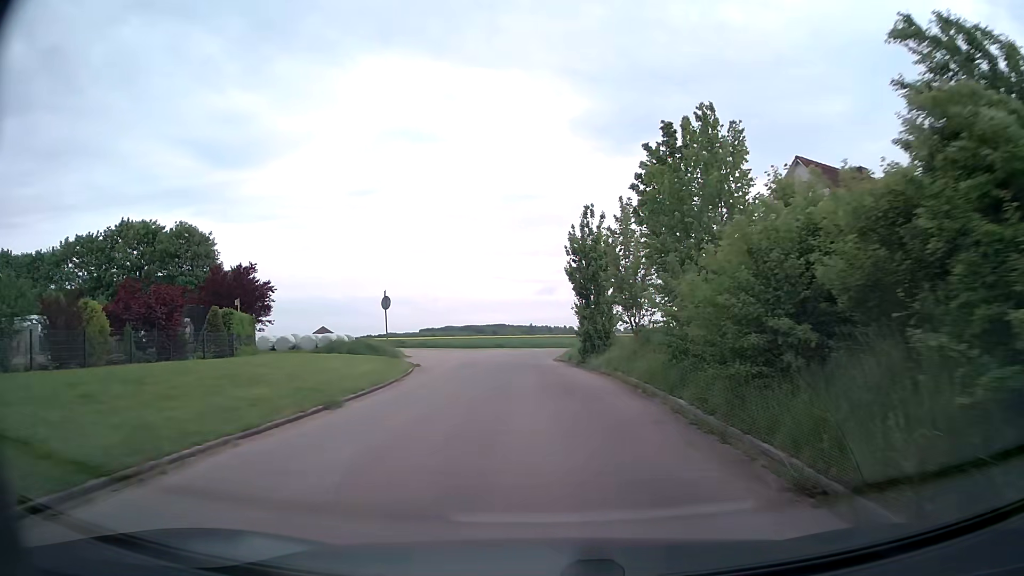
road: residential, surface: asphalt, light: Day
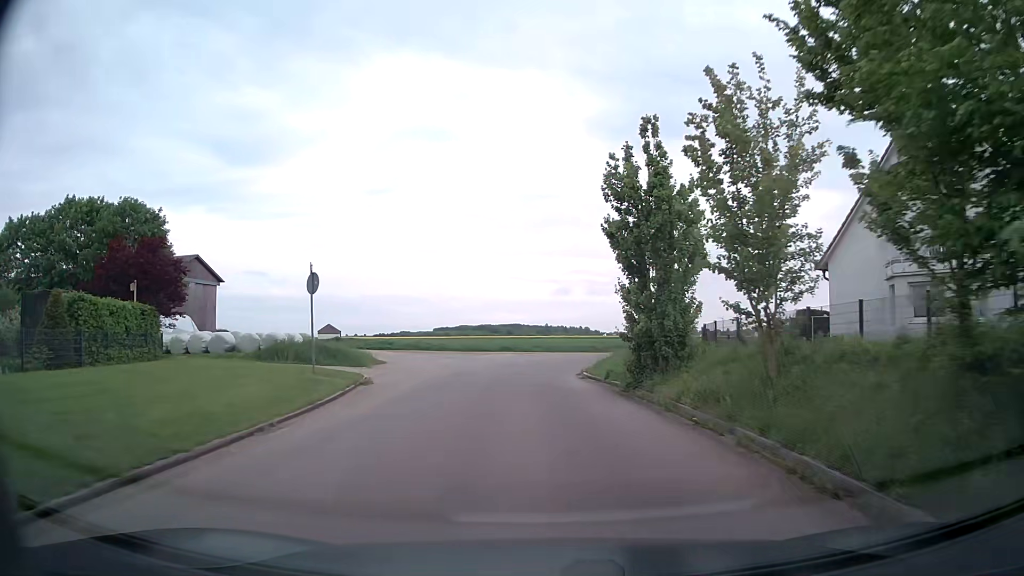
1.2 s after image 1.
(-0.1, +11.0) m; -2°
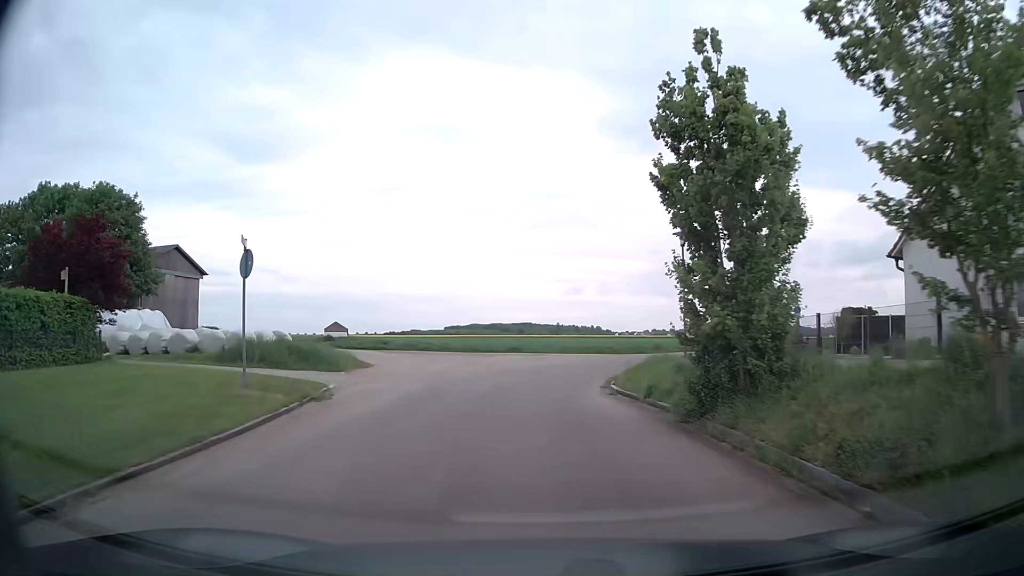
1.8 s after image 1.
(0.0, +5.0) m; -1°
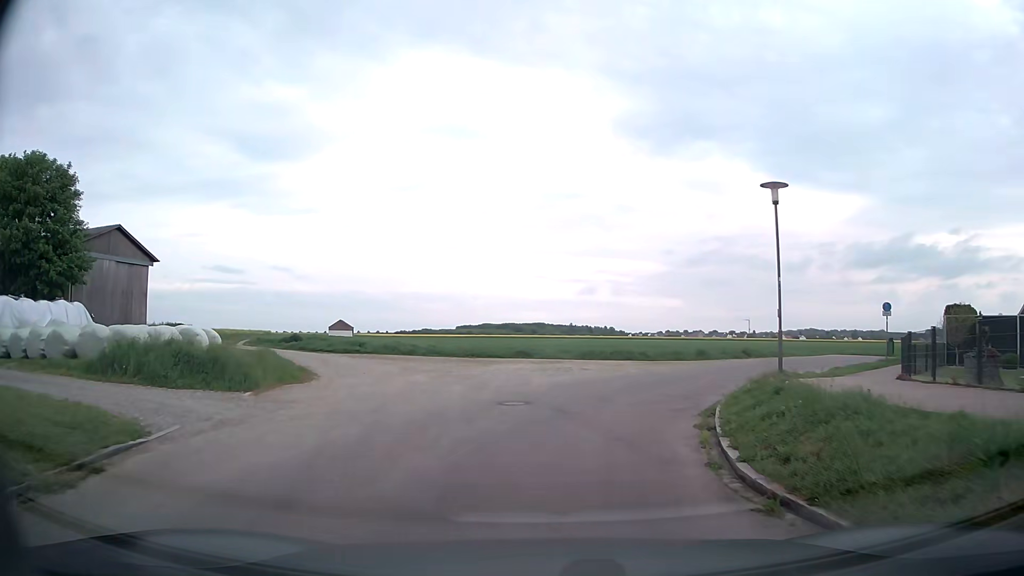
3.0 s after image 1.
(-0.2, +9.3) m; -2°
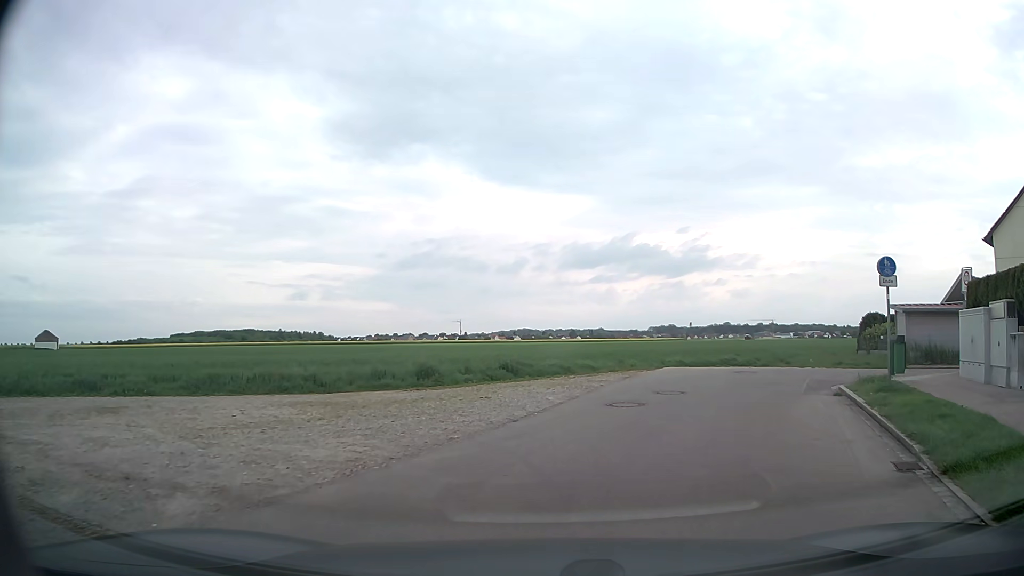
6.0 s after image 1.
(+3.2, +18.1) m; +26°
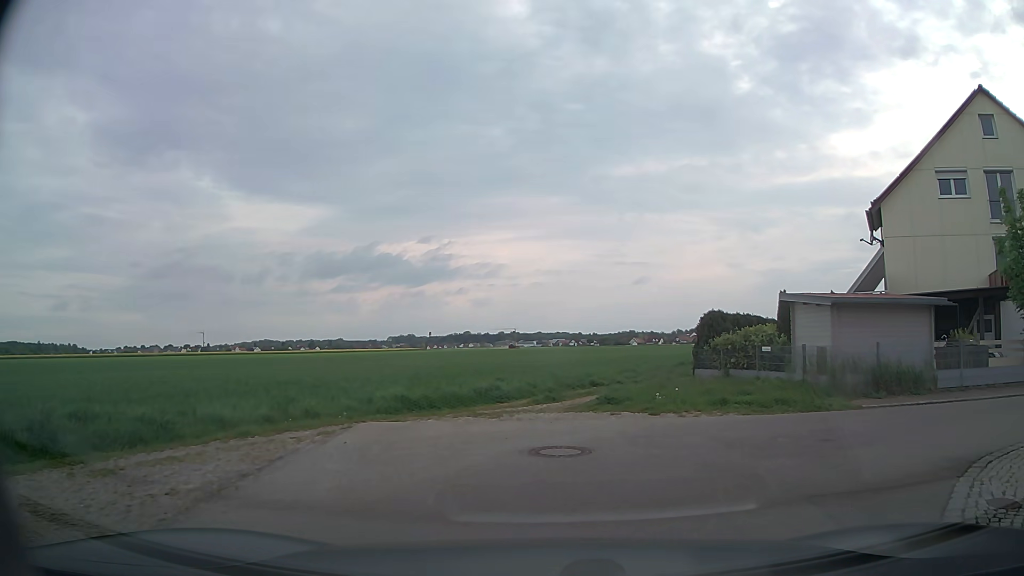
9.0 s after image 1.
(+2.1, +12.4) m; +22°
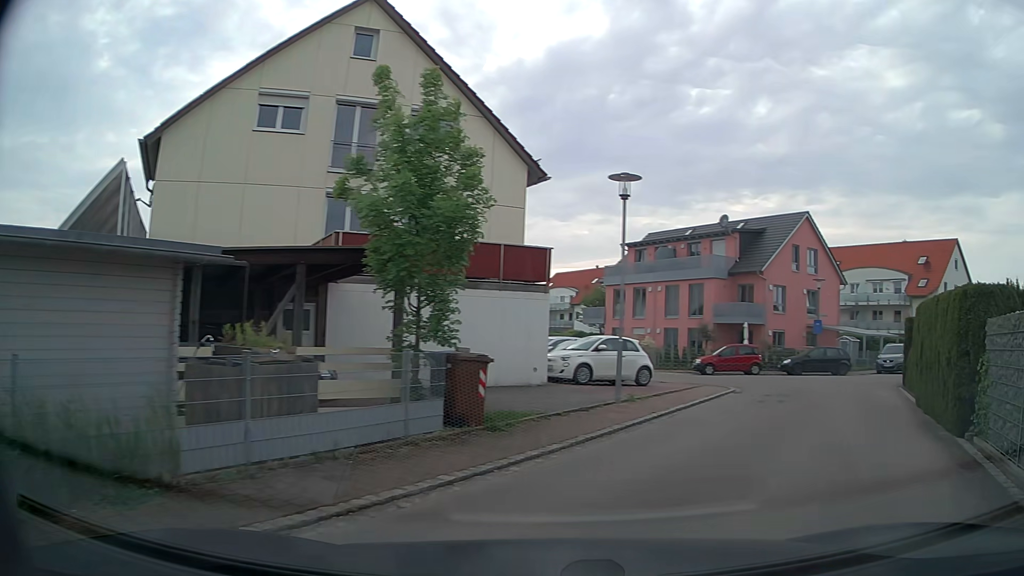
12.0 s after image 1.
(+4.2, +8.9) m; +60°
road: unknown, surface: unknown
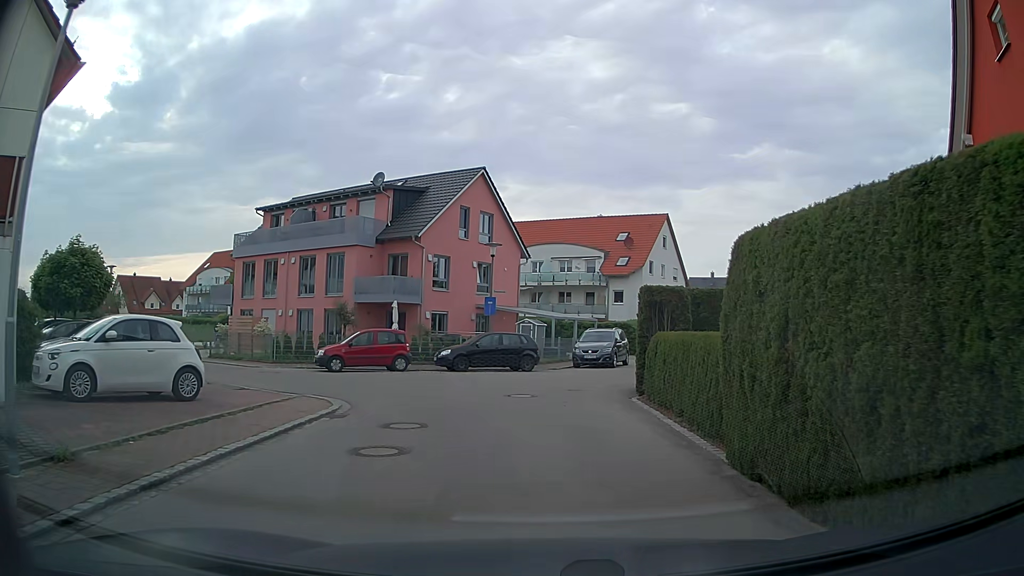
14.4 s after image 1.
(+3.0, +8.8) m; +27°
